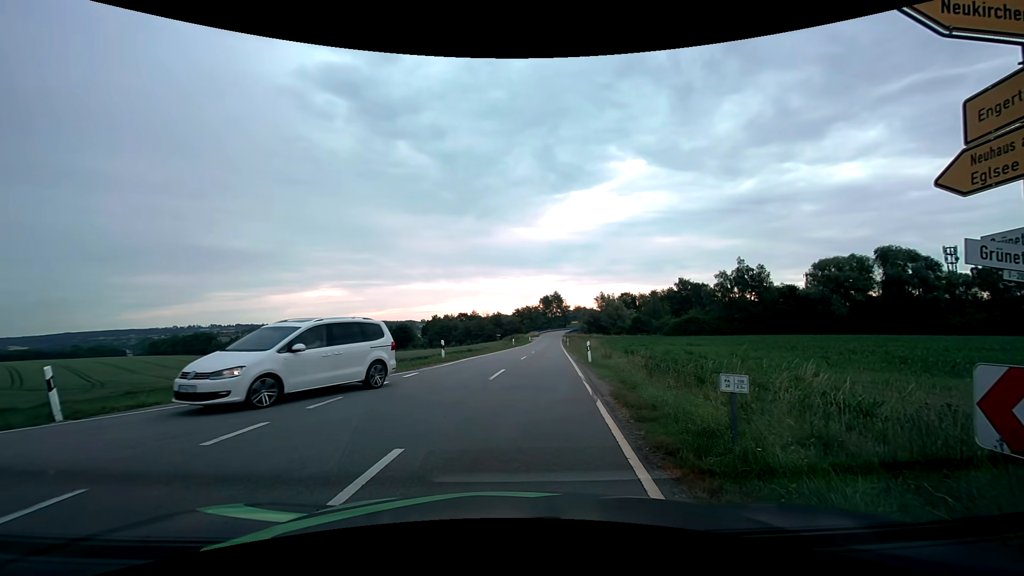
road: tertiary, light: Day
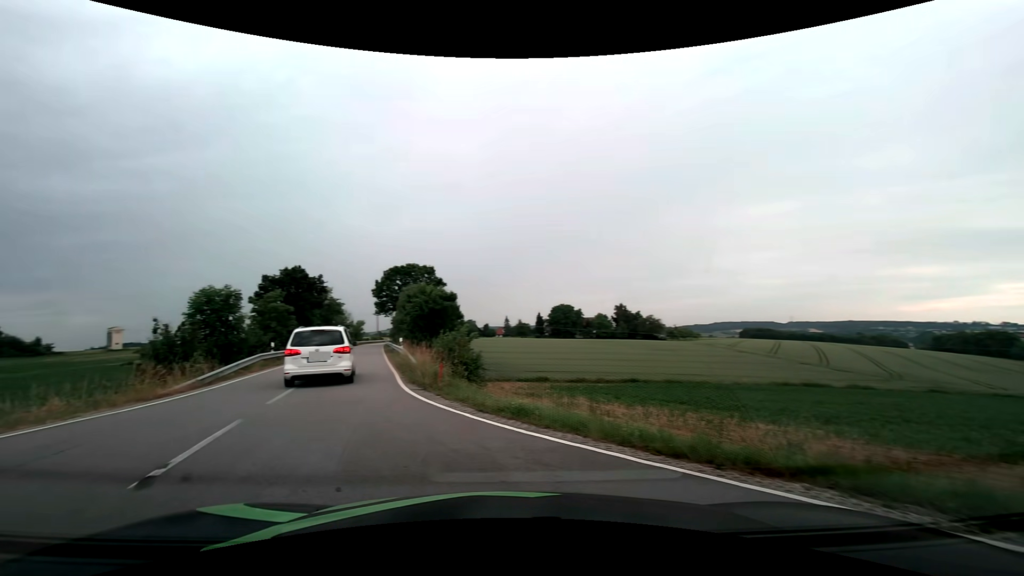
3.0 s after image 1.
(-5.0, +6.7) m; -77°
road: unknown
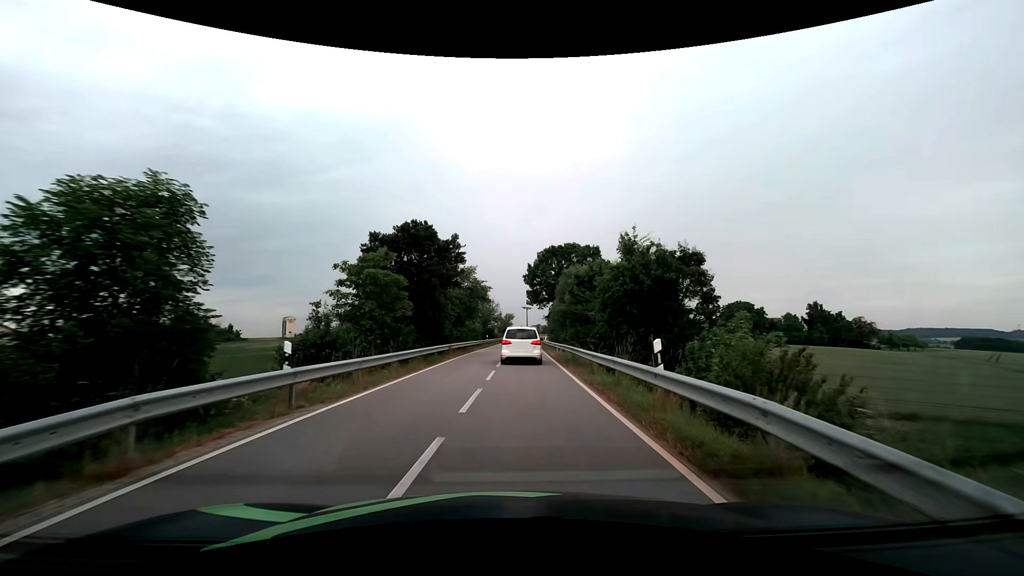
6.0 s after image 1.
(-5.8, +21.0) m; -16°
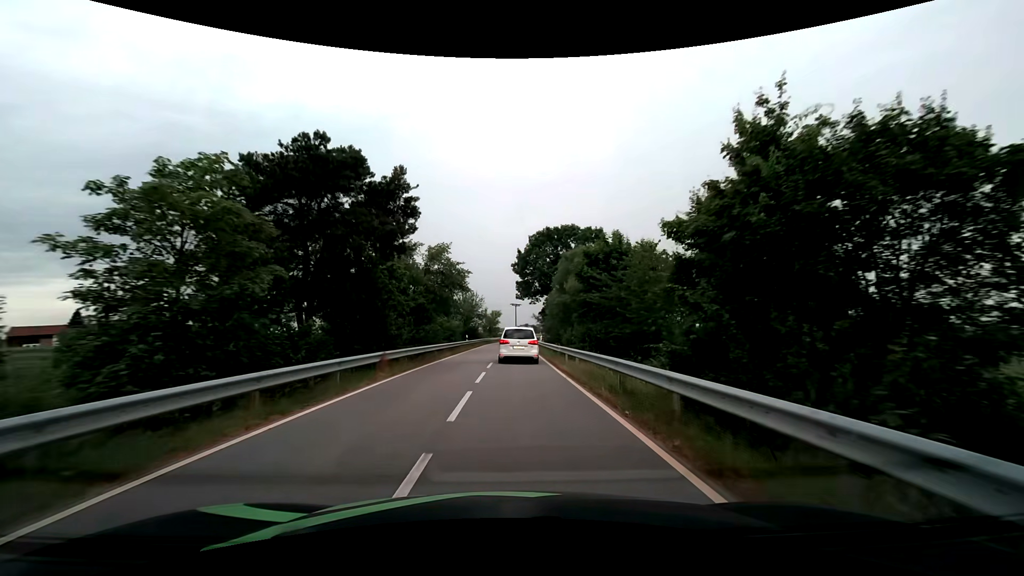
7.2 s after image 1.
(+0.3, +13.4) m; +1°
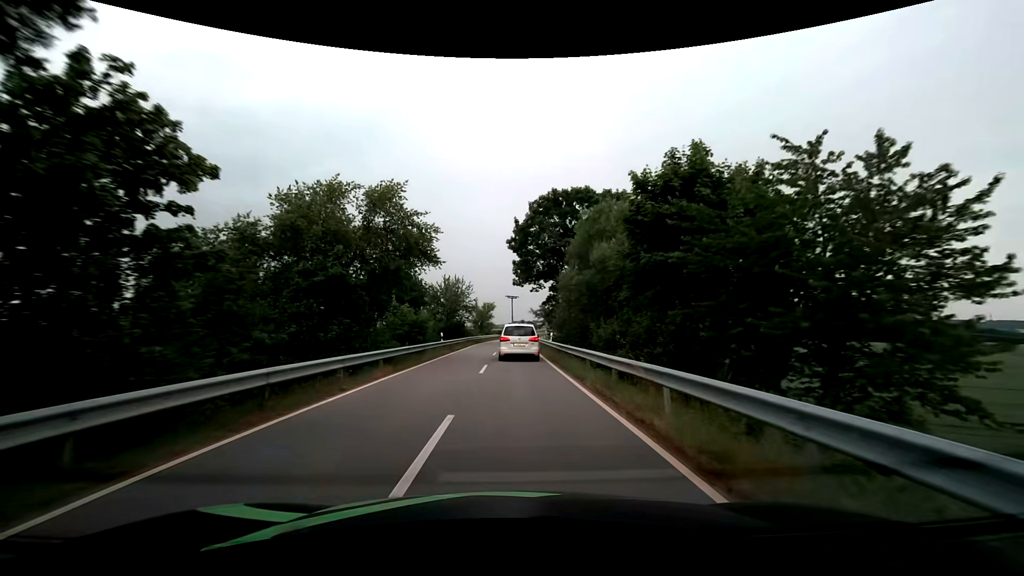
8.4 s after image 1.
(+0.1, +15.9) m; +1°
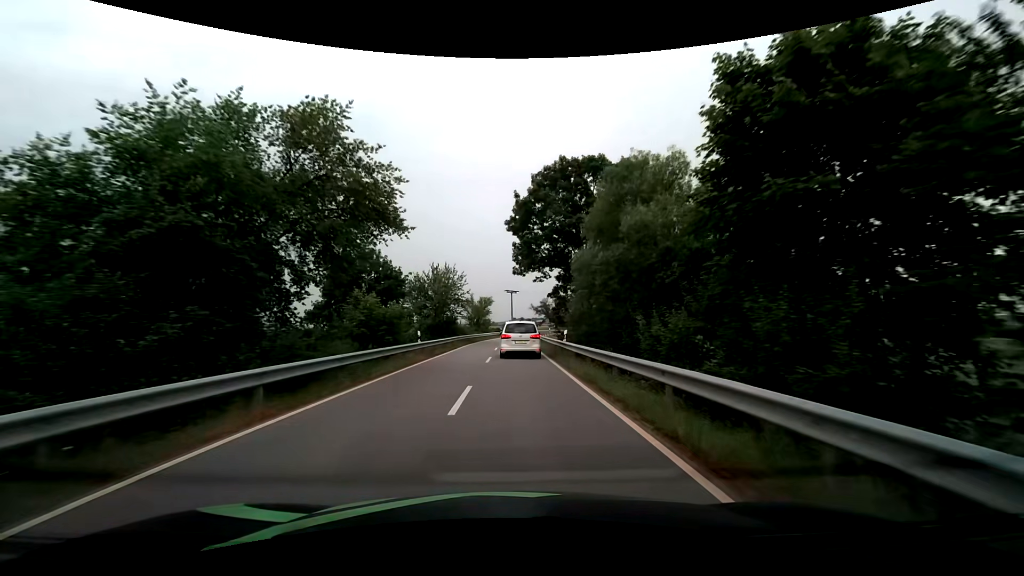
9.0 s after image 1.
(0.0, +8.3) m; 0°
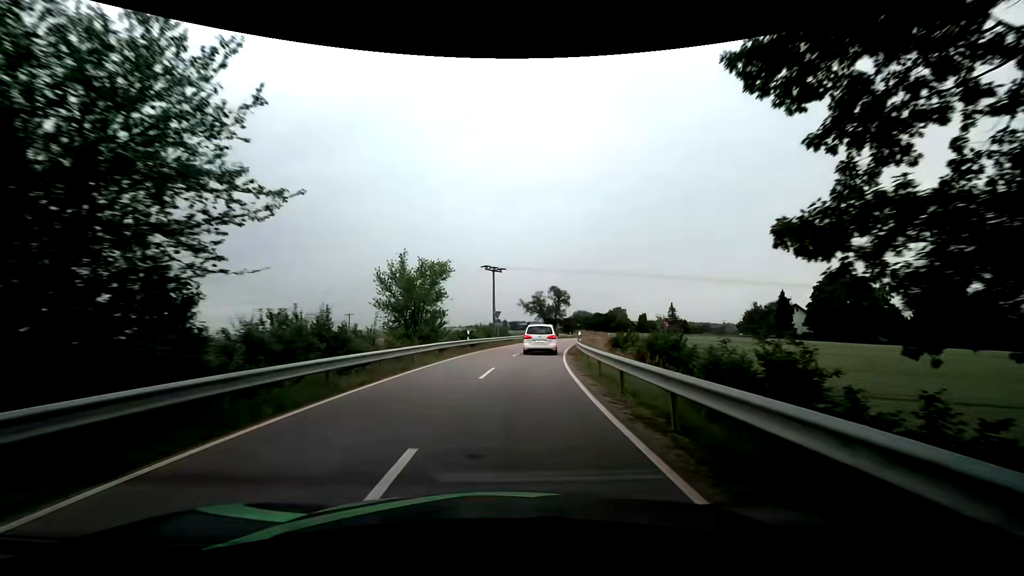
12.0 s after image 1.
(+0.3, +41.1) m; +2°
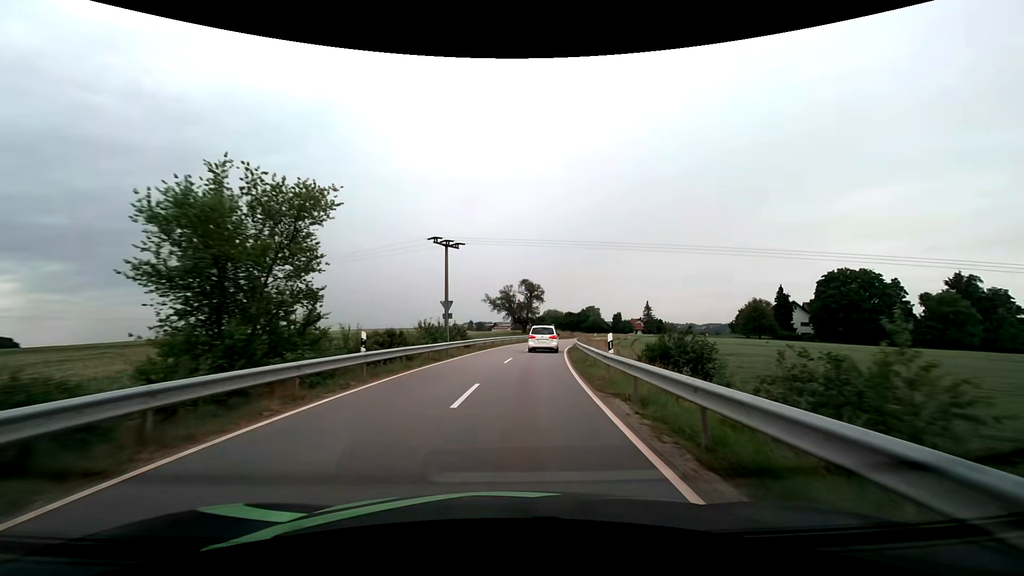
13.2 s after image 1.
(+0.5, +17.5) m; +4°
(0, +10) (+1, +20) (+2, +30) (+3, +40) (+5, +50) (+7, +60) (+9, +69) (+12, +79) (+15, +88) (+19, +98) m
